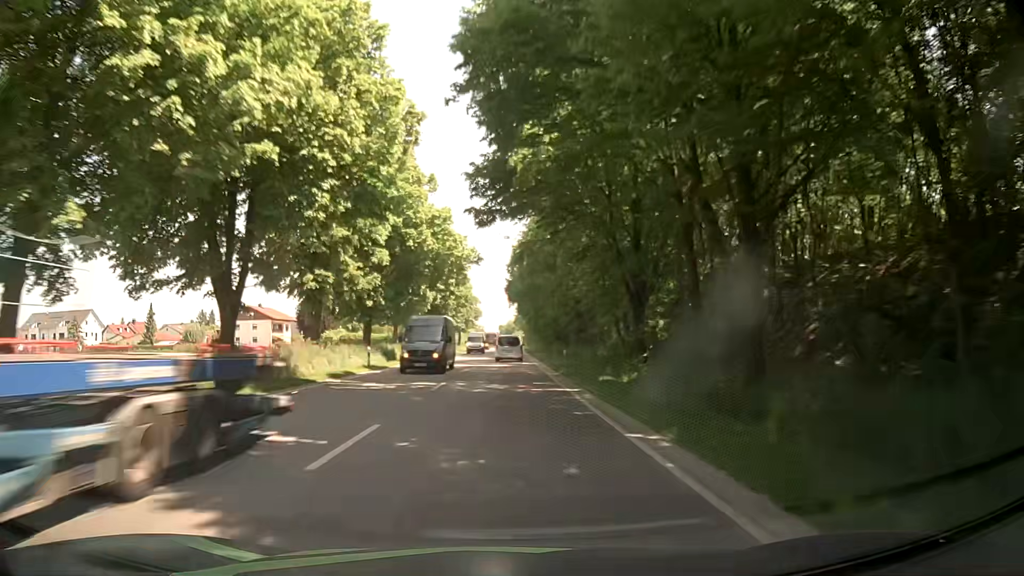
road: primary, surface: asphalt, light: Day
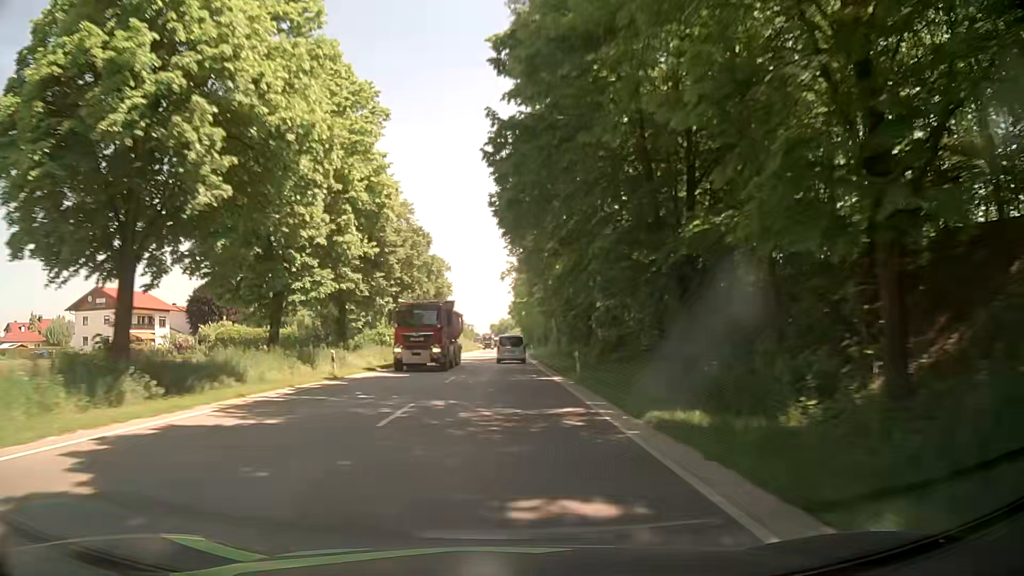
(0.0, +56.0) m; +1°
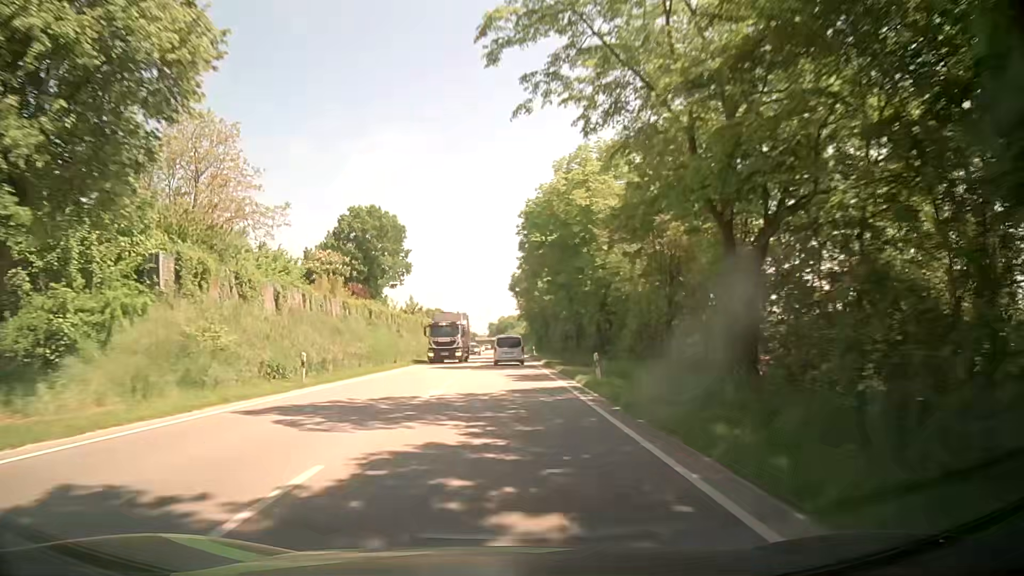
(-0.1, +54.4) m; 0°
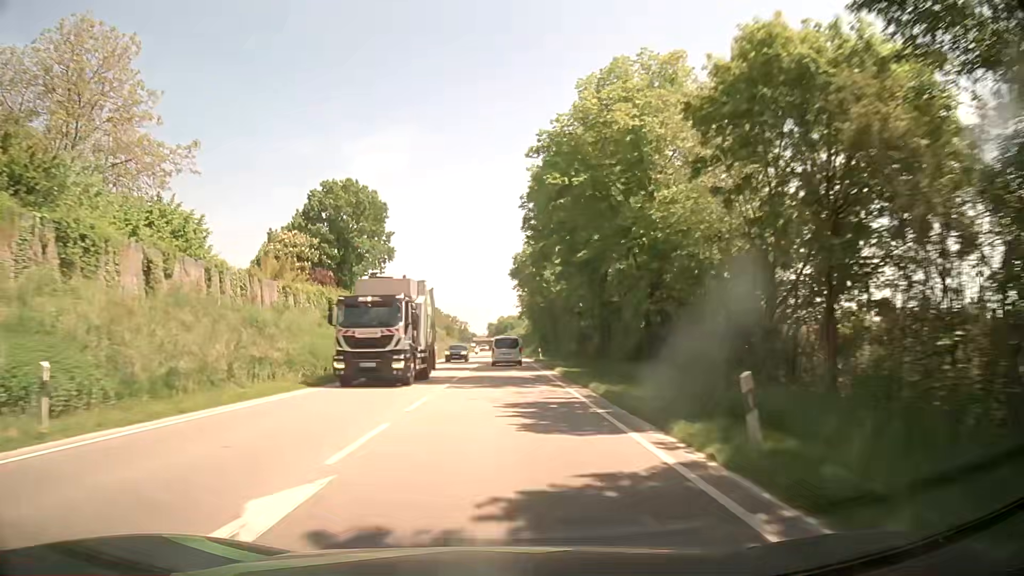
(+0.1, +13.5) m; 0°
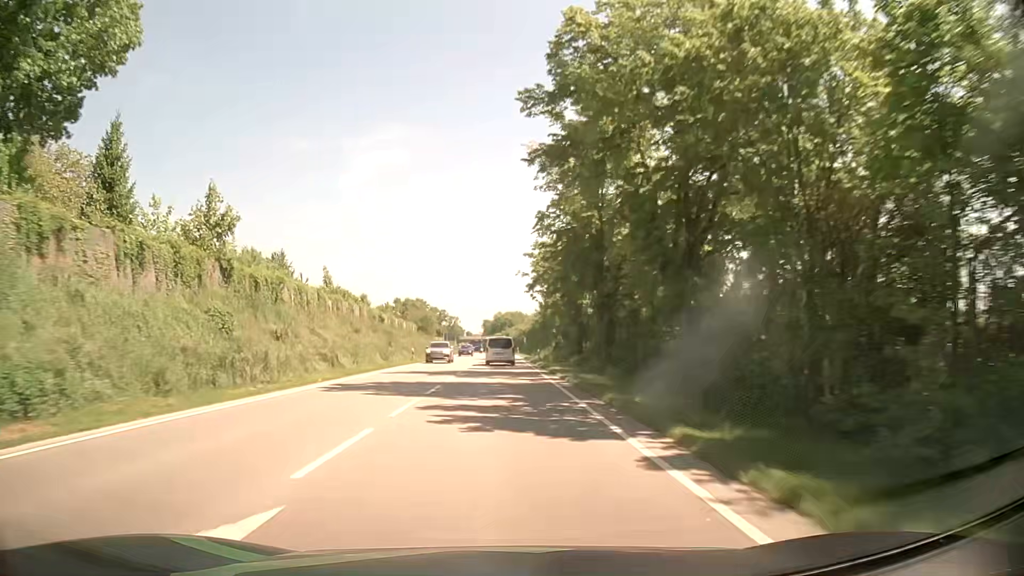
(-0.1, +54.9) m; 0°
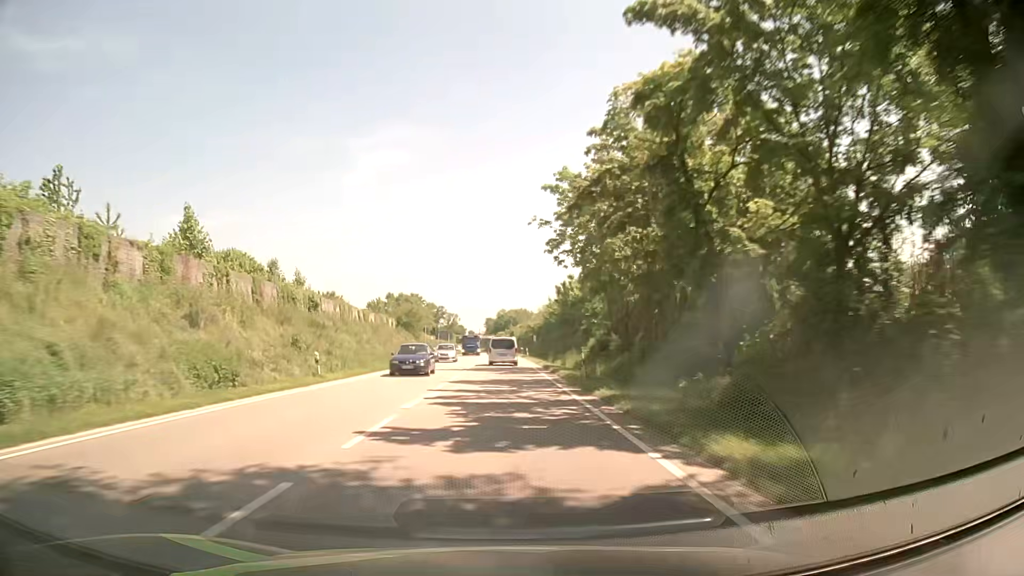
(0.0, +27.9) m; 0°
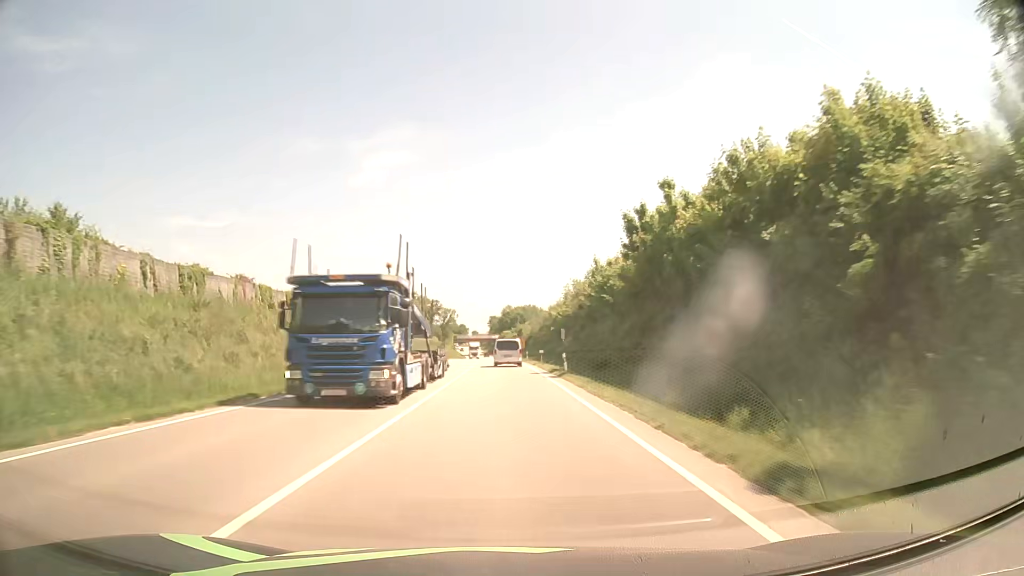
(-0.1, +42.5) m; -1°
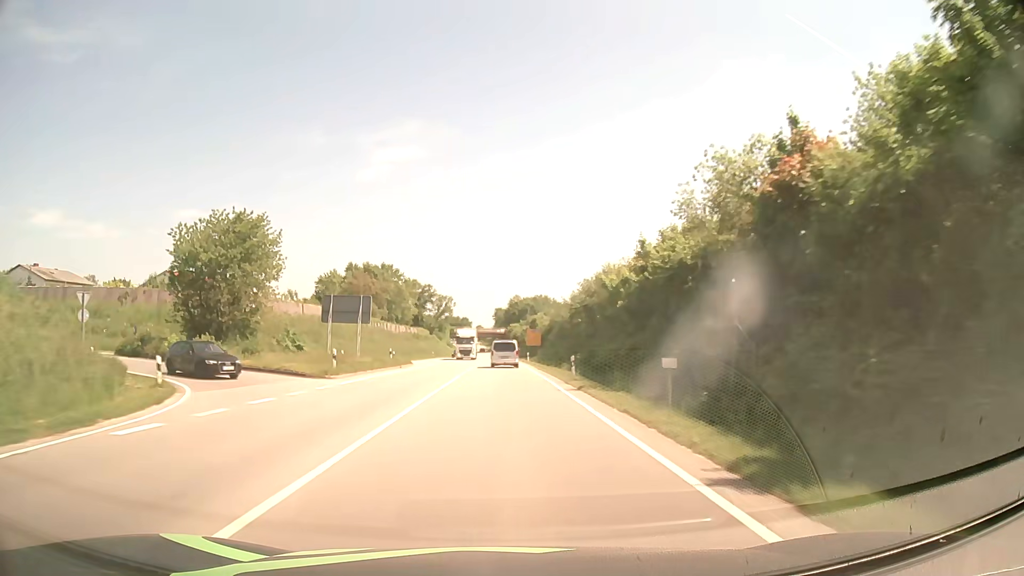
(-0.1, +43.4) m; 0°
(0, +10) (0, +20) (0, +30) (0, +40) (0, +50) (-1, +60) (-1, +70) (-1, +80) (-1, +90) (-1, +100) m
